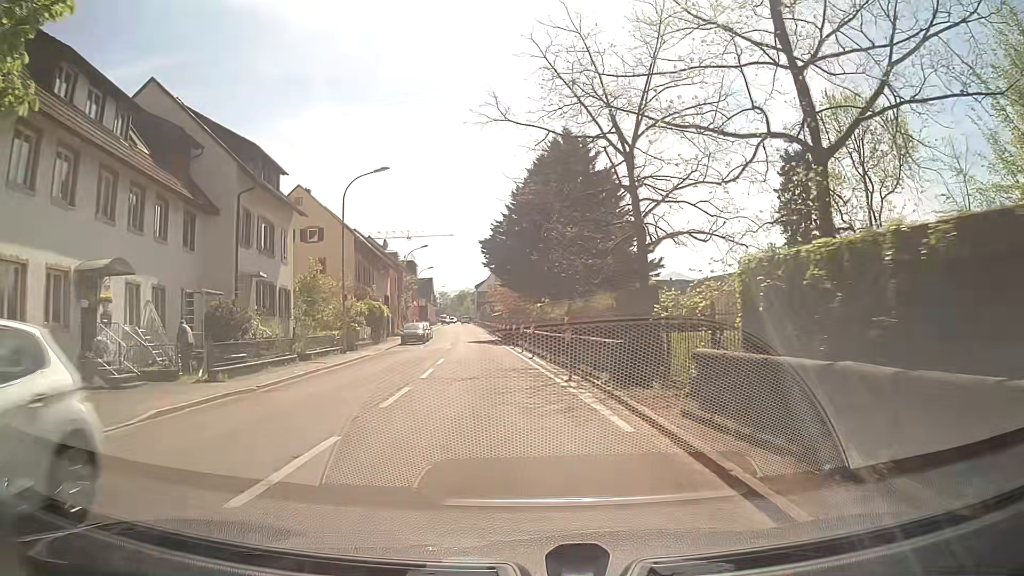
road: secondary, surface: asphalt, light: Day
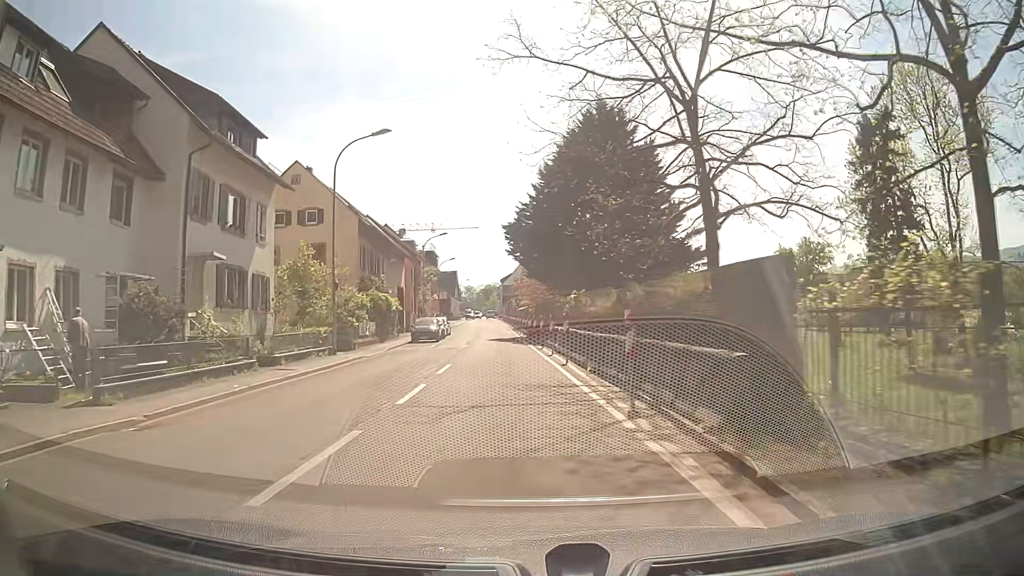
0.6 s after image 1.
(-0.1, +6.2) m; -1°
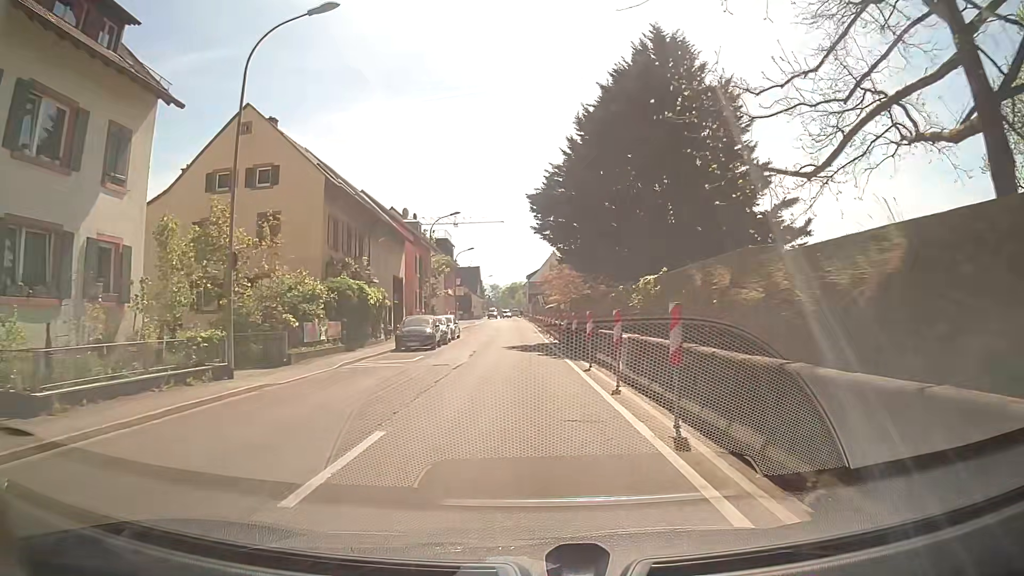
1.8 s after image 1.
(-0.5, +12.1) m; -3°
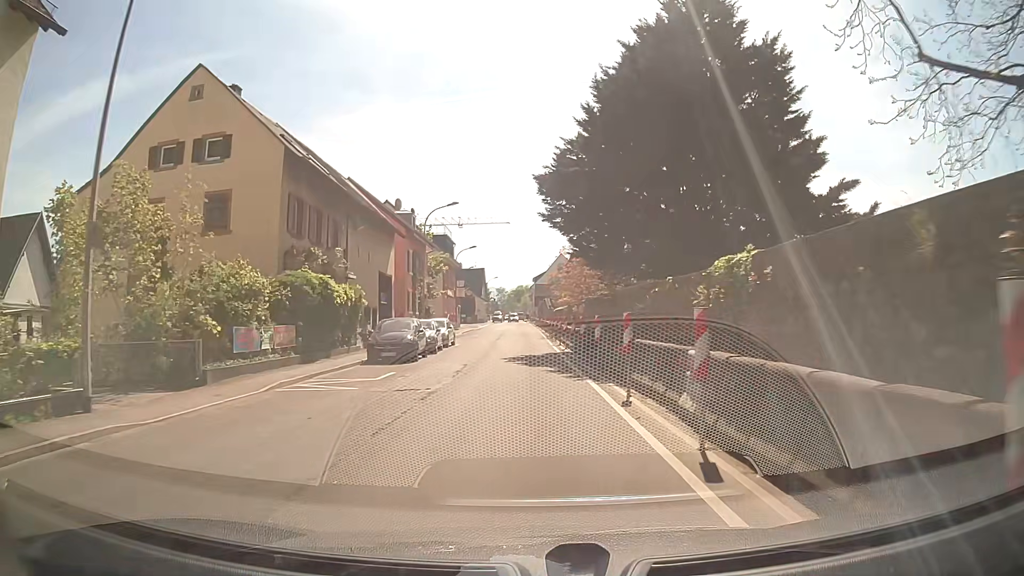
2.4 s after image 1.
(-0.1, +6.0) m; -1°
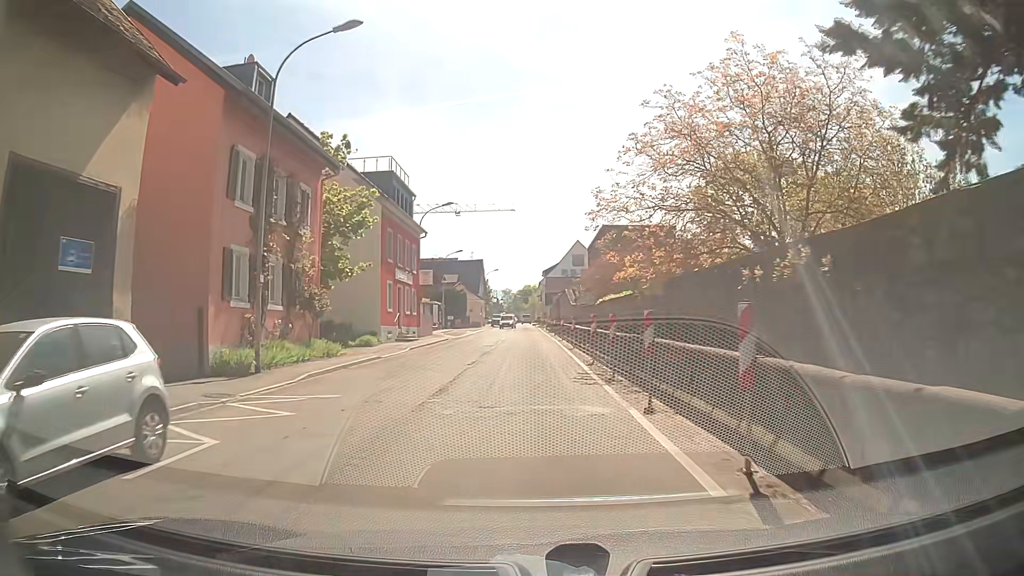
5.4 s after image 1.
(-0.3, +30.0) m; -1°
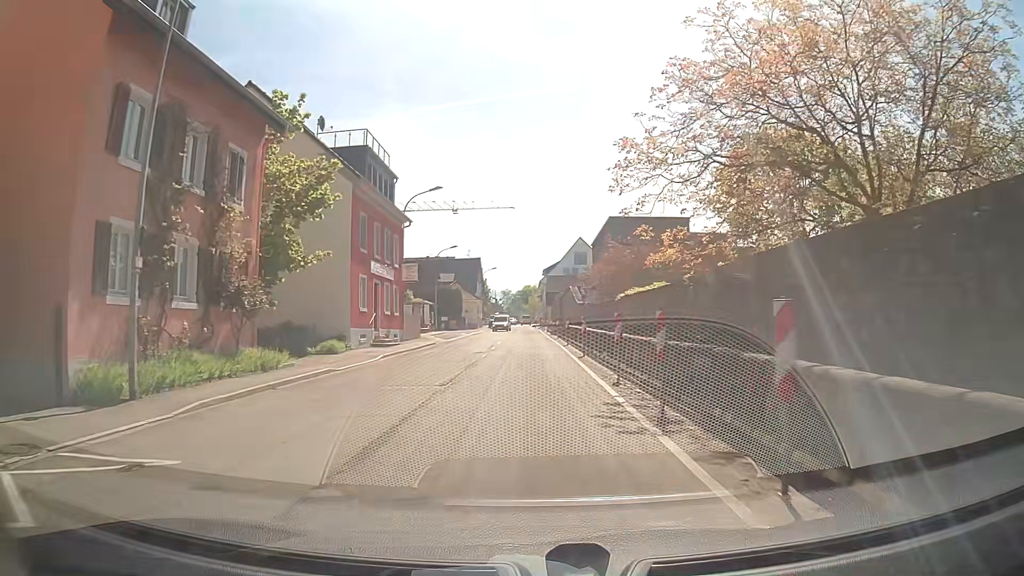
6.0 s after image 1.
(0.0, +6.0) m; 0°
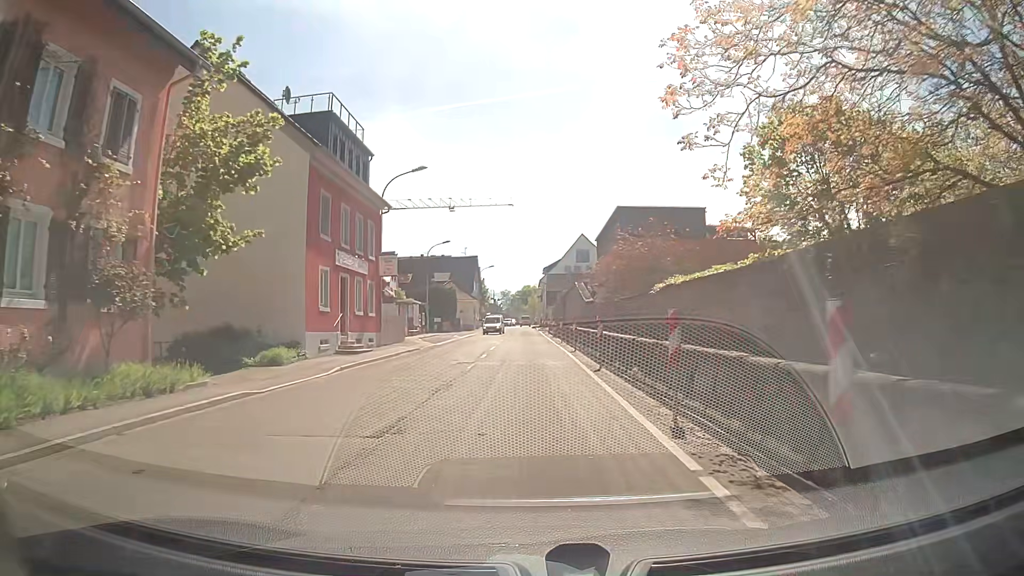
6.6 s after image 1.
(+0.1, +5.9) m; +1°
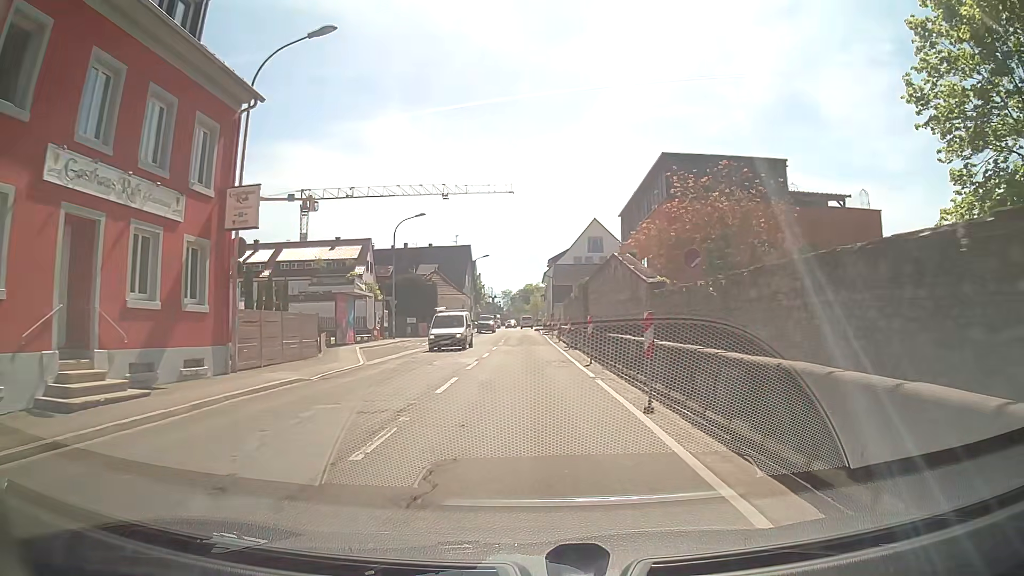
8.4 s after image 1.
(-0.1, +17.9) m; 0°
(0, +10) (0, +20) (0, +30) (0, +40) (-1, +50) (-1, +60) (-1, +70) (-1, +80) (-1, +90) (-1, +100) m
